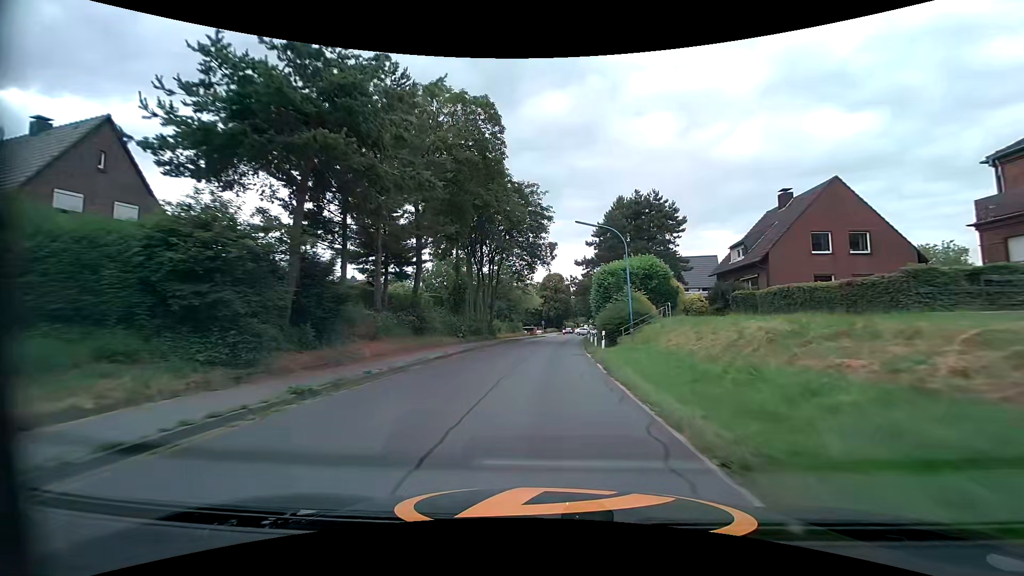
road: tertiary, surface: asphalt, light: Day
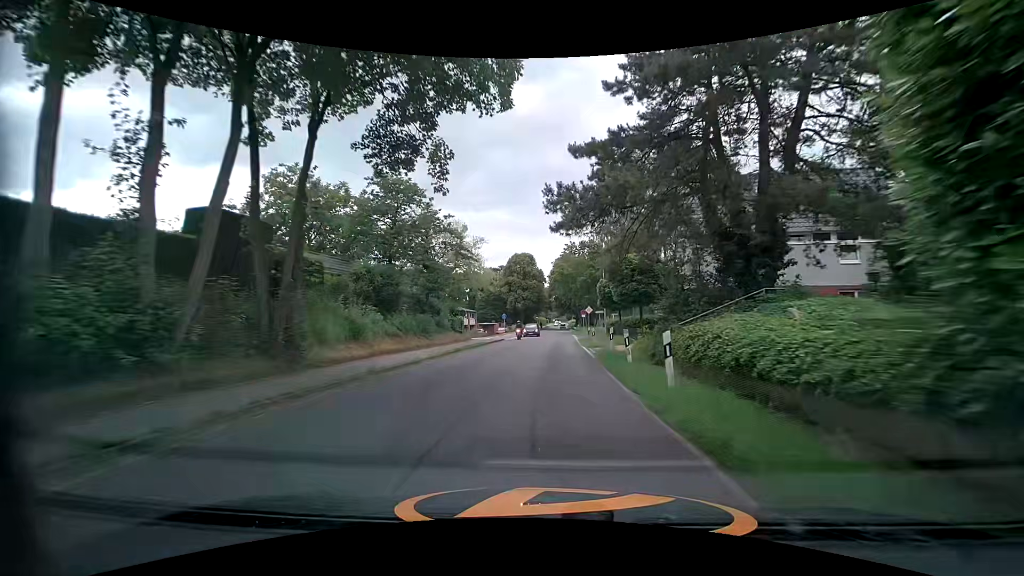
(+1.0, +35.7) m; +3°
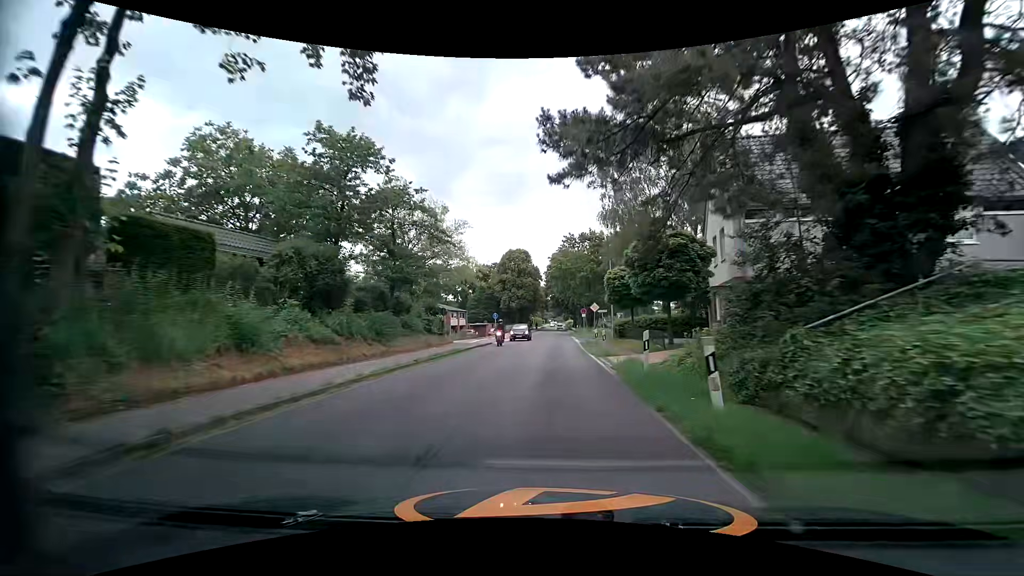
(-0.1, +7.1) m; 0°
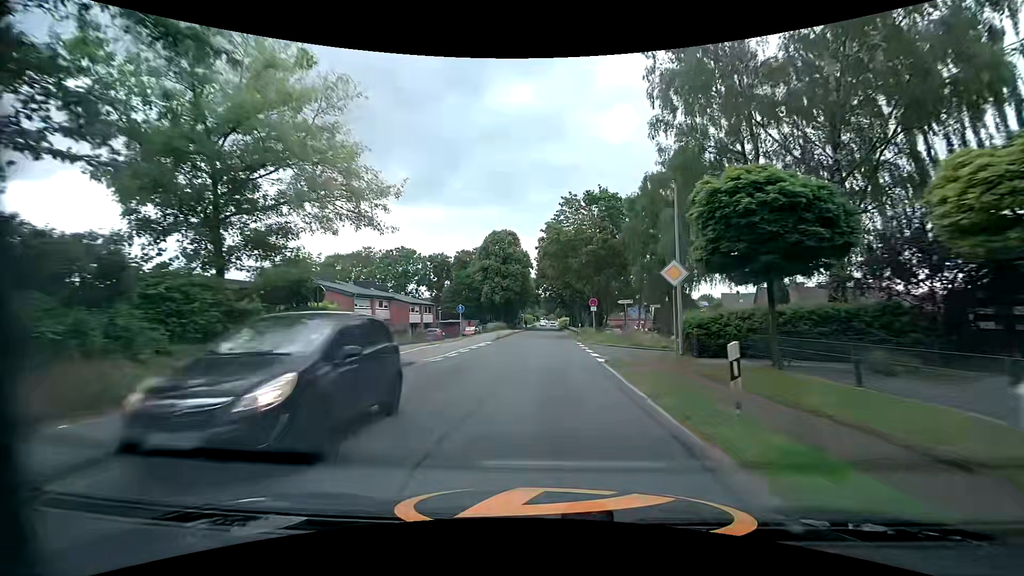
(+0.3, +20.1) m; +2°
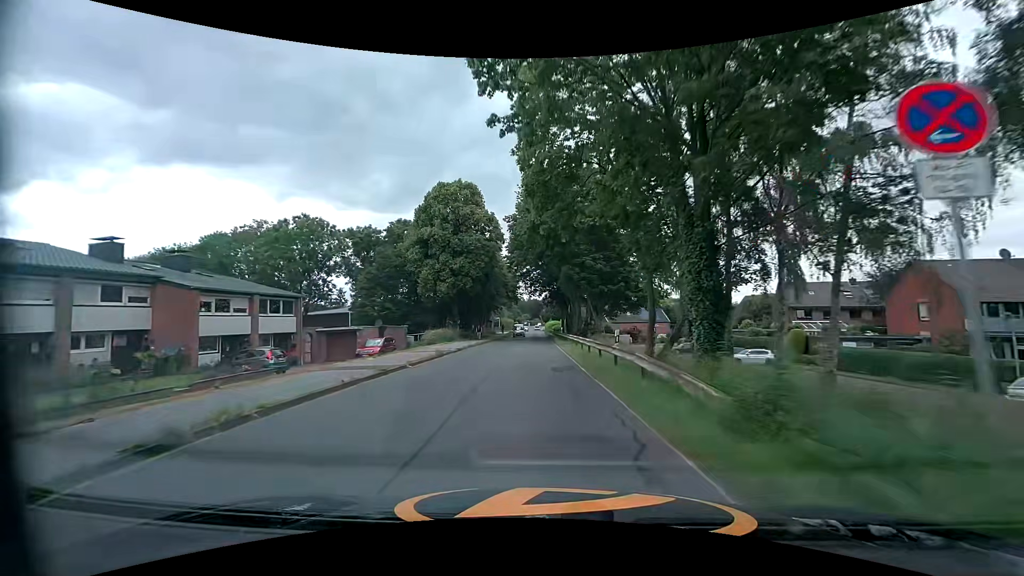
(+0.4, +34.8) m; +1°
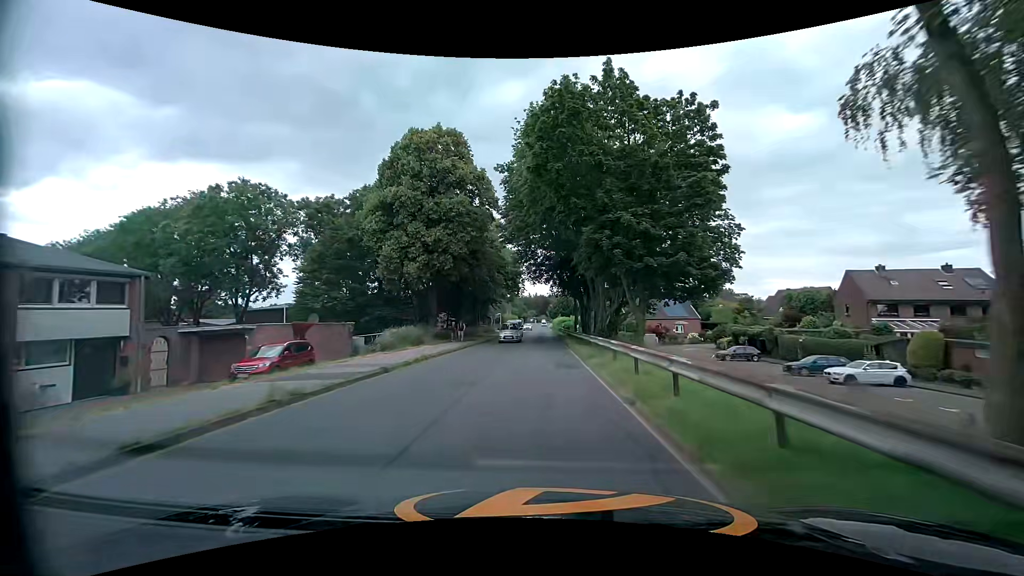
(-0.2, +14.8) m; -1°
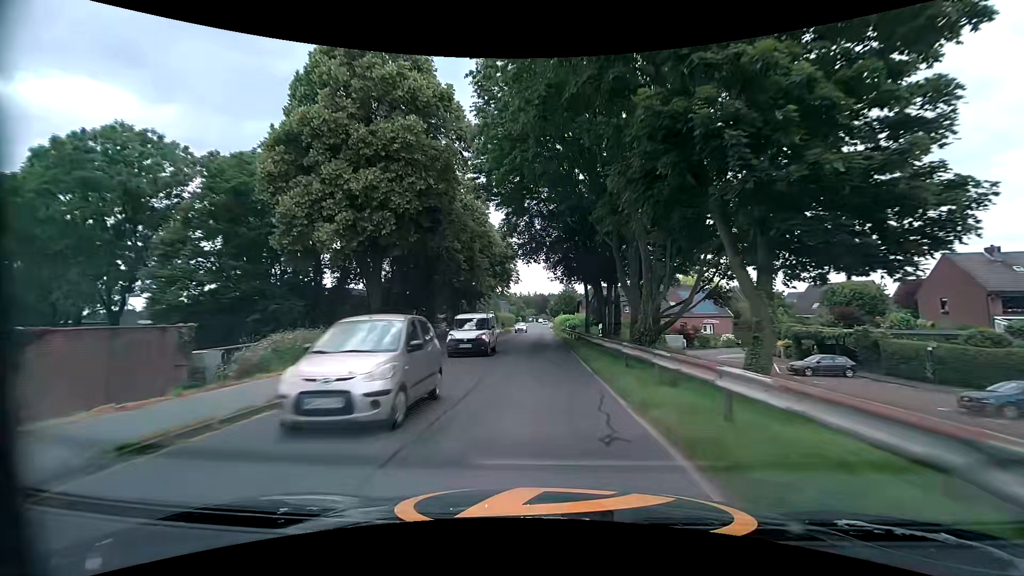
(0.0, +14.7) m; 0°
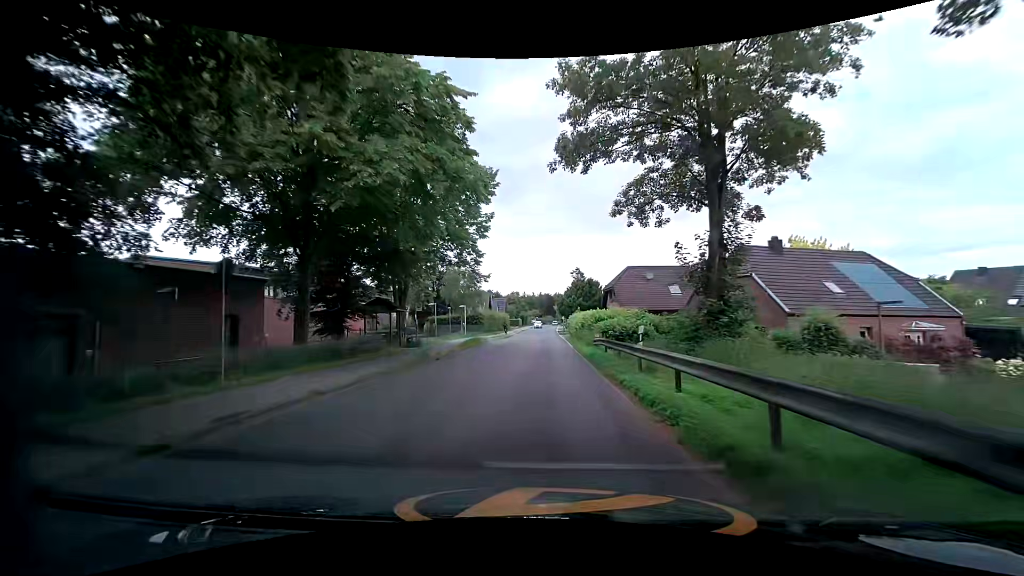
(-0.1, +37.2) m; 0°
(0, +10) (0, +20) (0, +30) (0, +40) (0, +50) (0, +60) (0, +70) (0, +80) (0, +90) (0, +100) m
